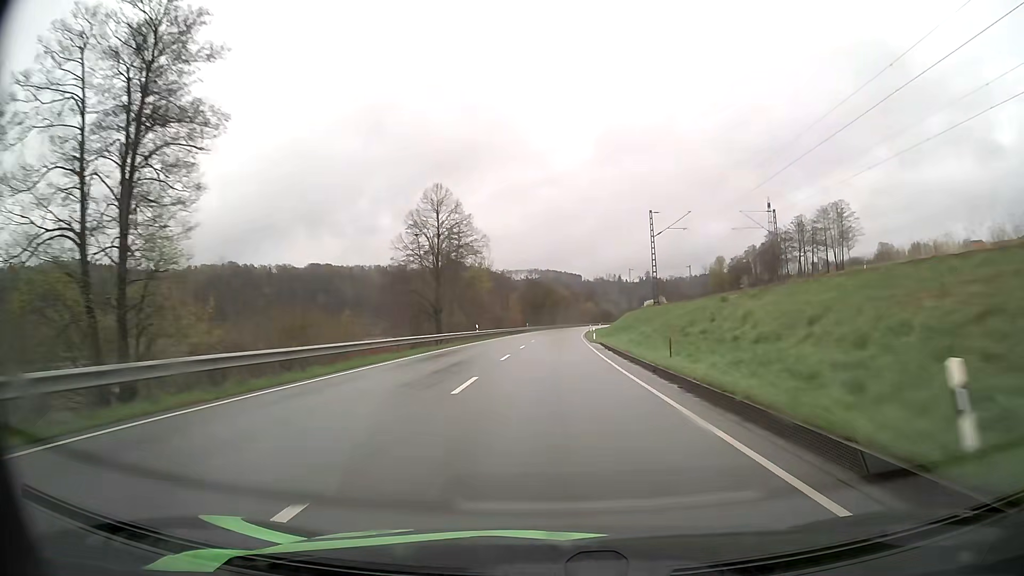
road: primary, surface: asphalt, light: Day
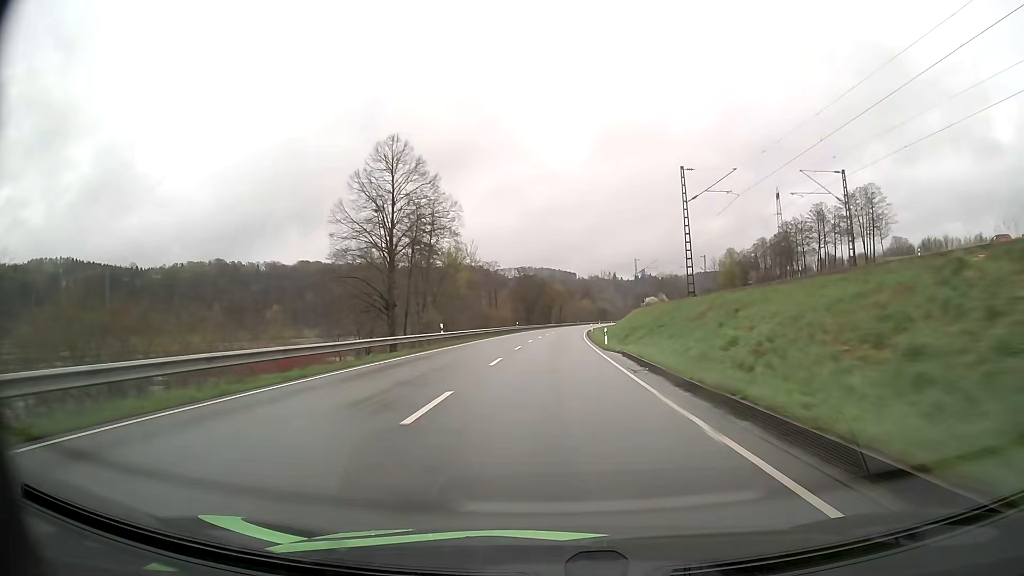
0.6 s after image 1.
(+0.1, +16.2) m; +1°
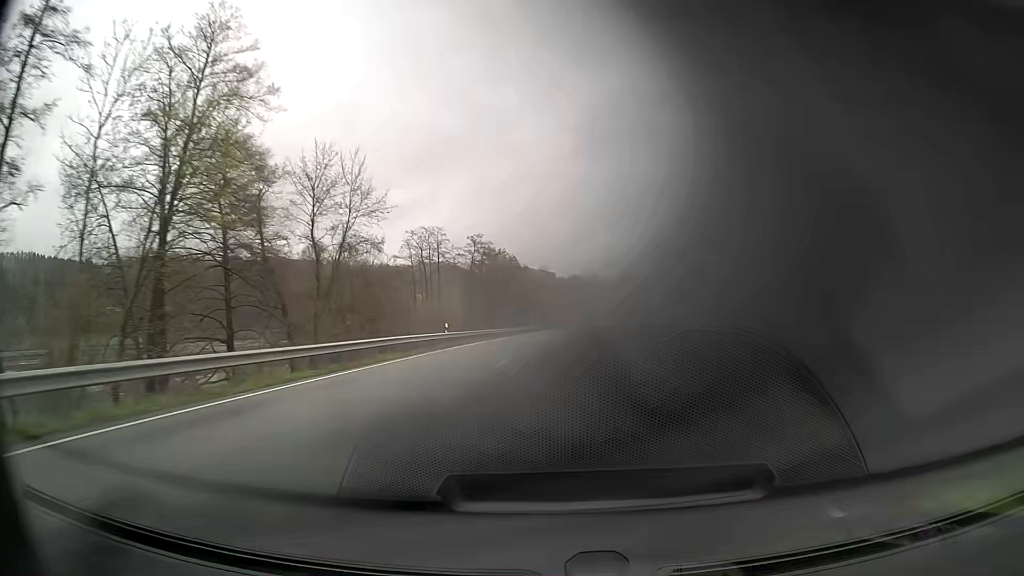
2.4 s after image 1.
(+0.6, +48.5) m; +2°
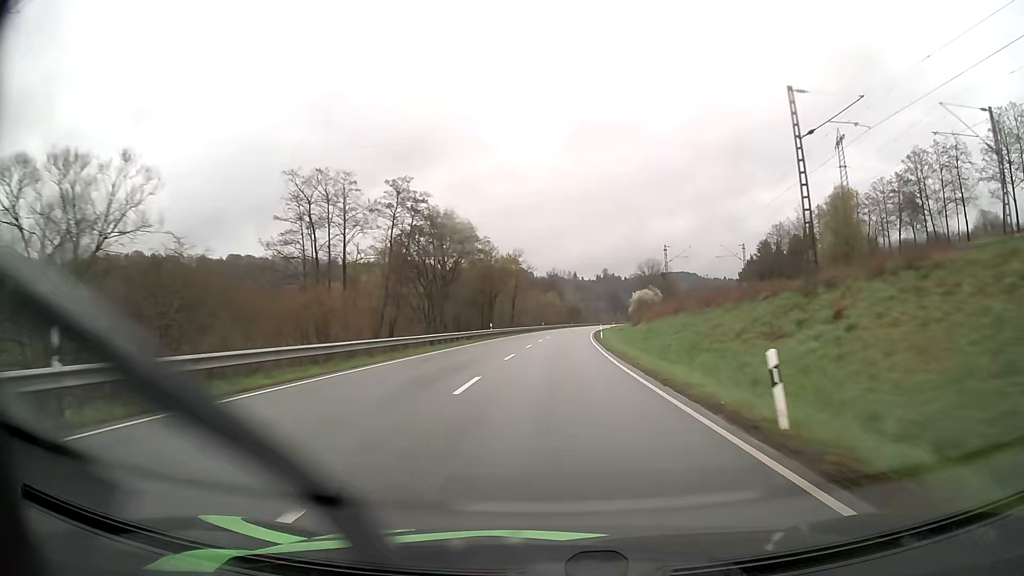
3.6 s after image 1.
(+0.5, +32.3) m; +2°
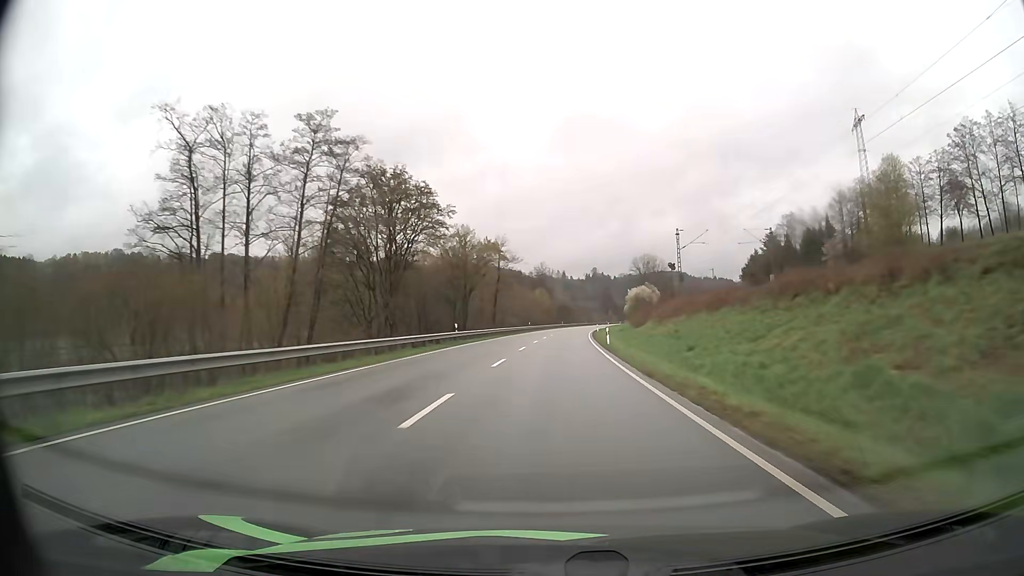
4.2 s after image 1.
(+0.1, +16.1) m; +1°
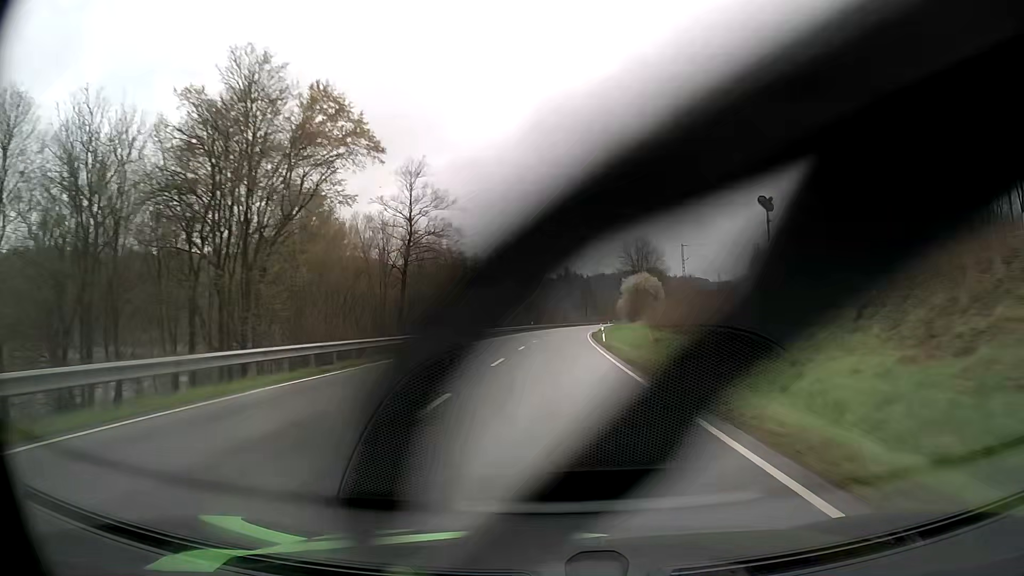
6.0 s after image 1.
(+1.1, +48.4) m; +2°
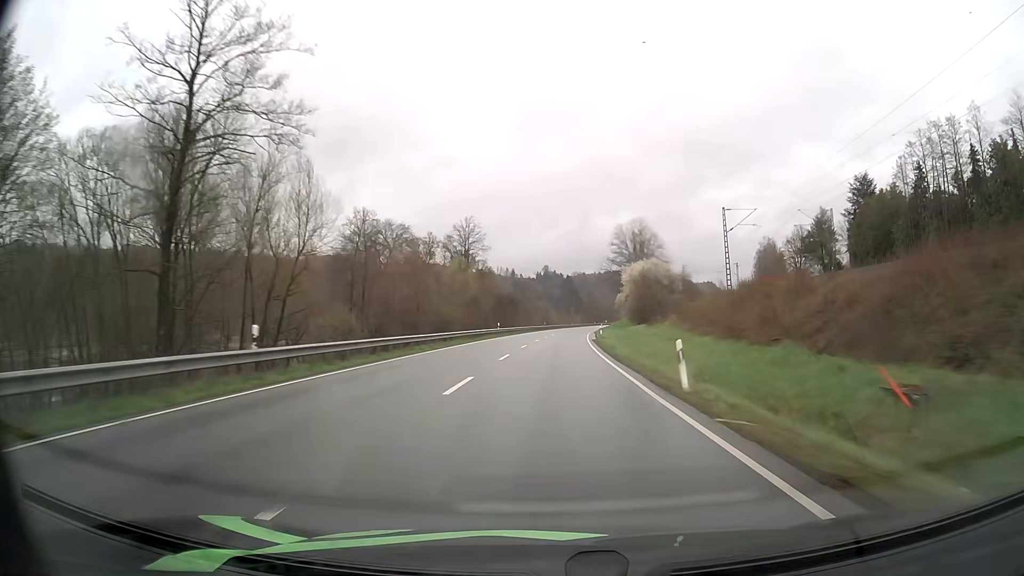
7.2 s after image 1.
(+0.5, +32.2) m; +2°
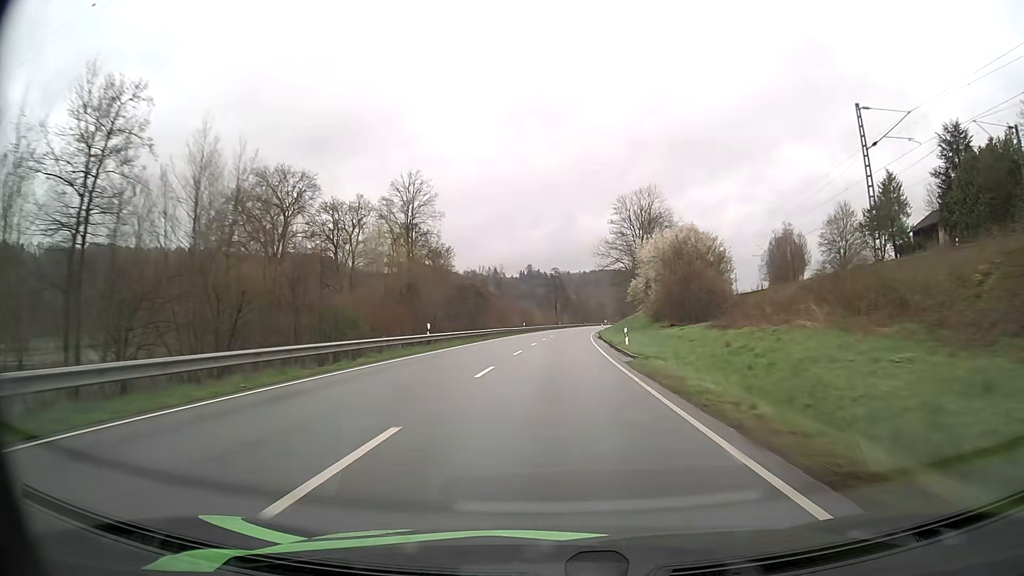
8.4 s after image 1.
(+0.4, +32.2) m; +1°
(0, +10) (0, +20) (0, +30) (+1, +40) (+1, +50) (+2, +60) (+3, +70) (+3, +80) (+4, +90) (+5, +100) m
